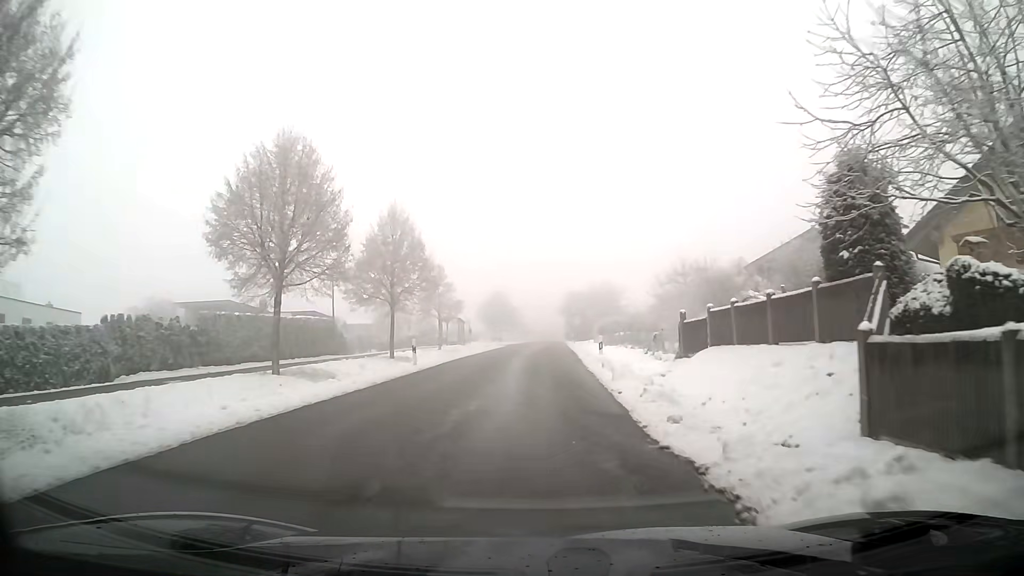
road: tertiary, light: Day
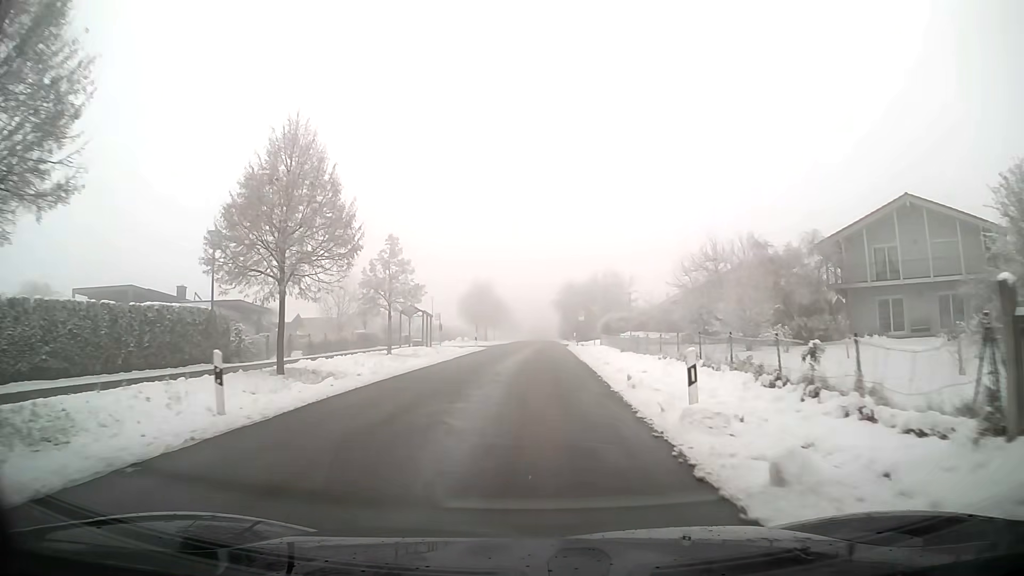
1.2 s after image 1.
(+0.1, +15.0) m; +1°
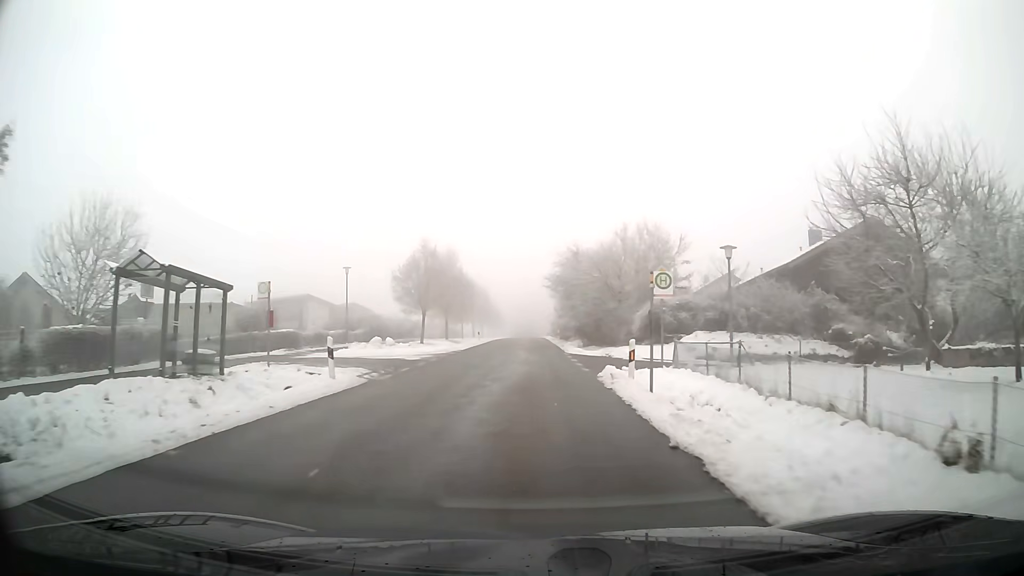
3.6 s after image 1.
(+0.3, +31.1) m; +1°
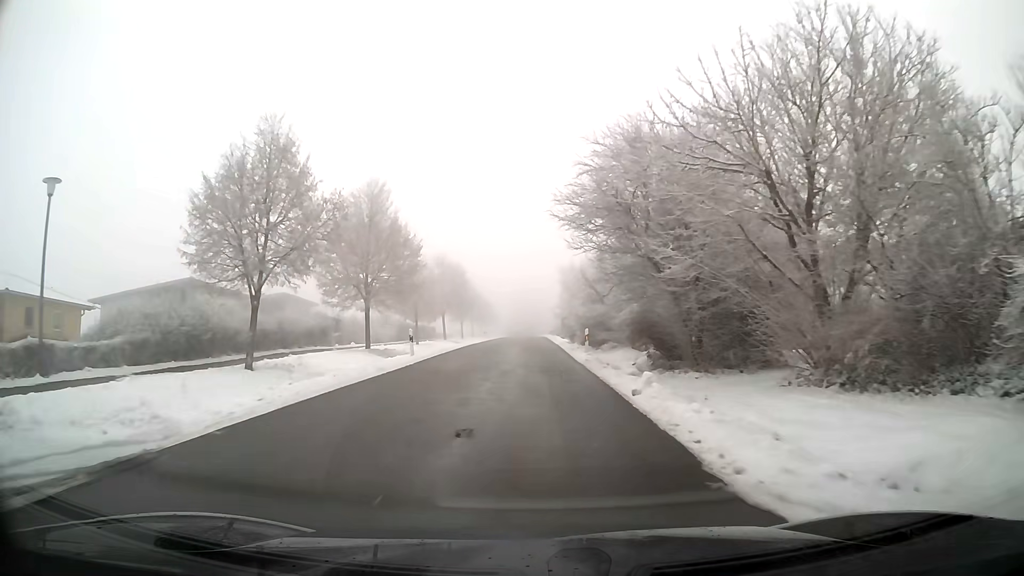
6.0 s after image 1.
(0.0, +30.5) m; 0°
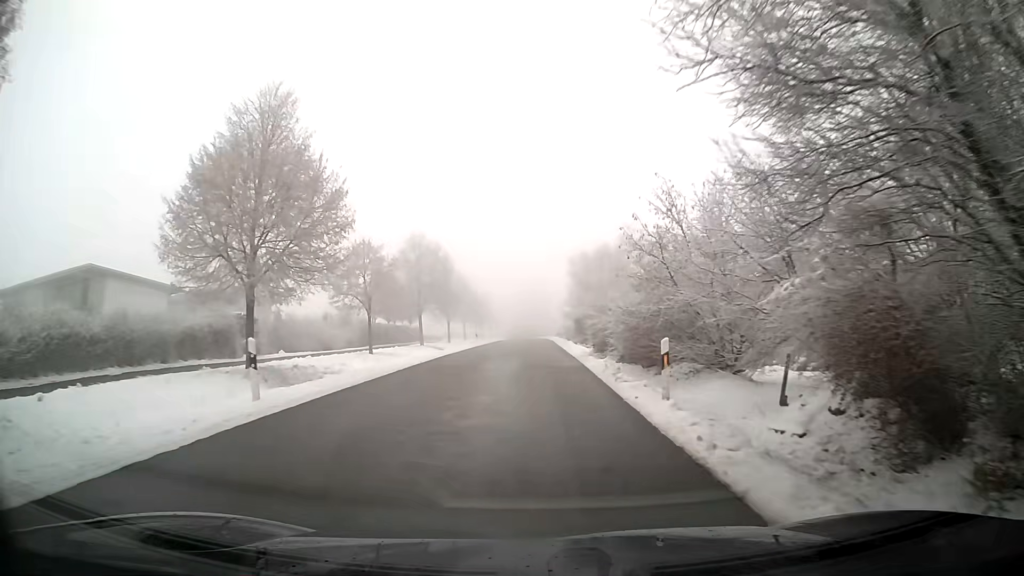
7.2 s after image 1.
(0.0, +15.0) m; 0°
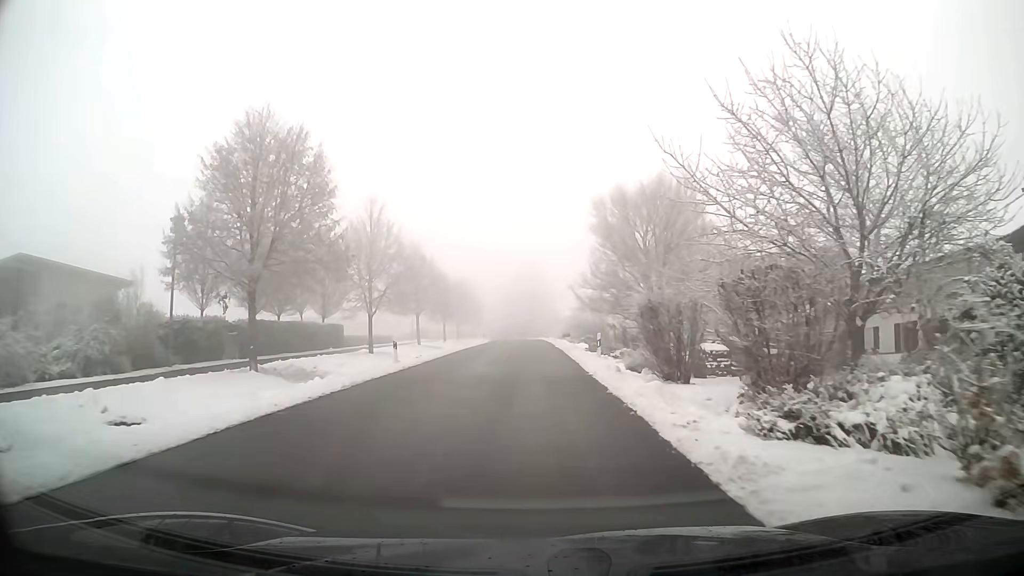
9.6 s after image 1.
(+0.1, +30.0) m; 0°
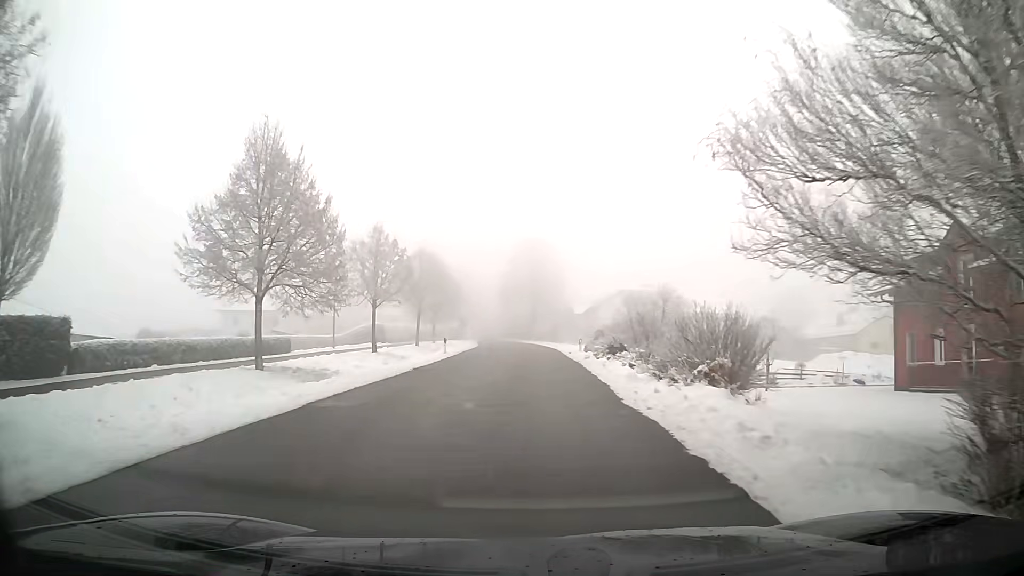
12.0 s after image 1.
(-0.1, +30.4) m; 0°
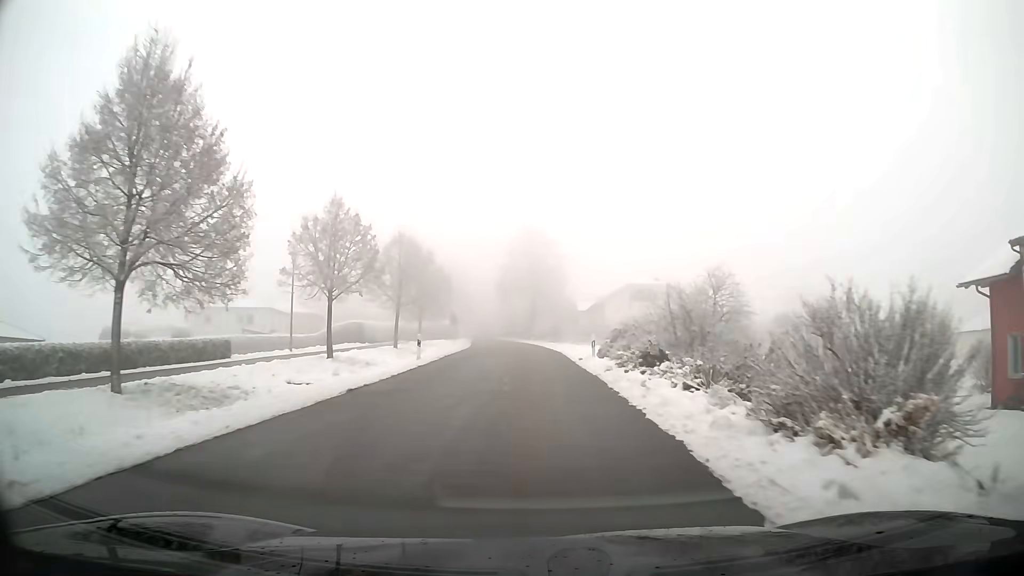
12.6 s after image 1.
(0.0, +7.7) m; 0°
